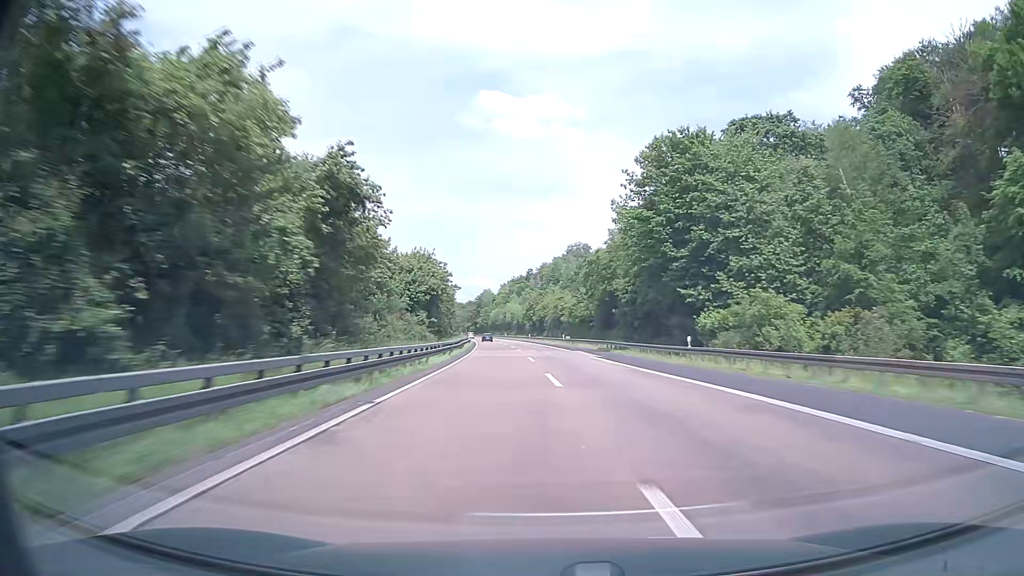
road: motorway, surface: asphalt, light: Day
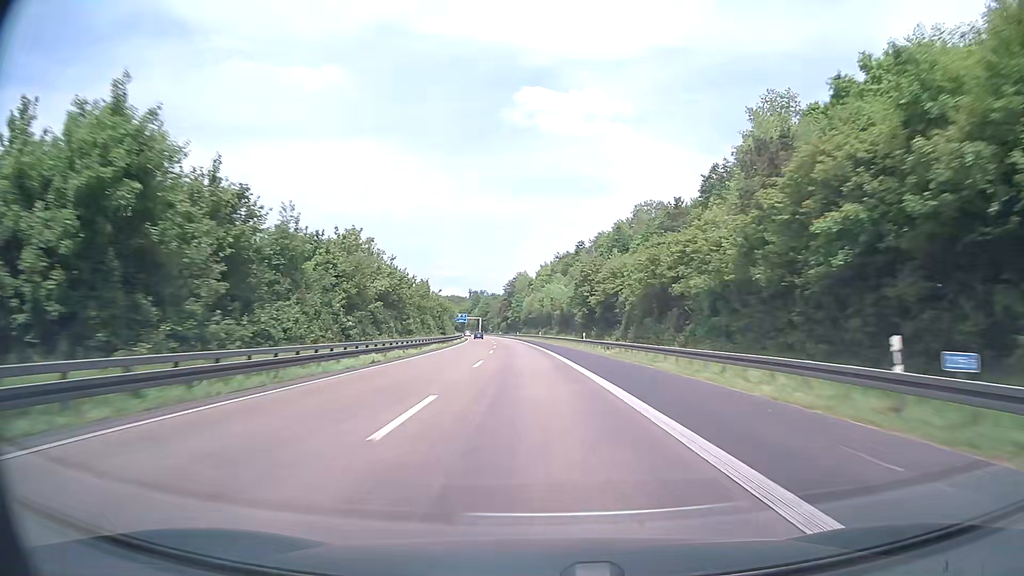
(-1.8, +80.2) m; -4°
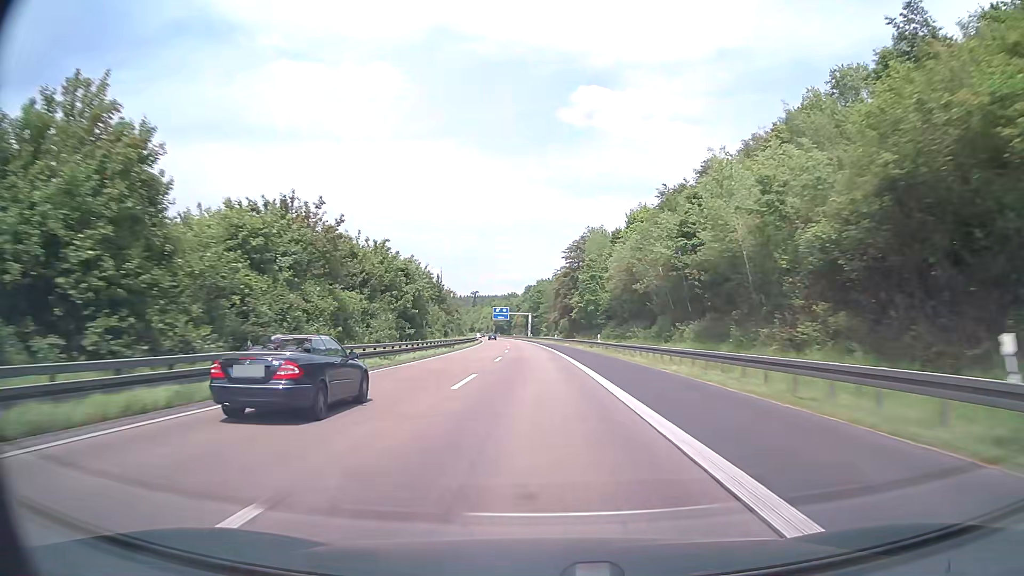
(-5.2, +98.4) m; -6°
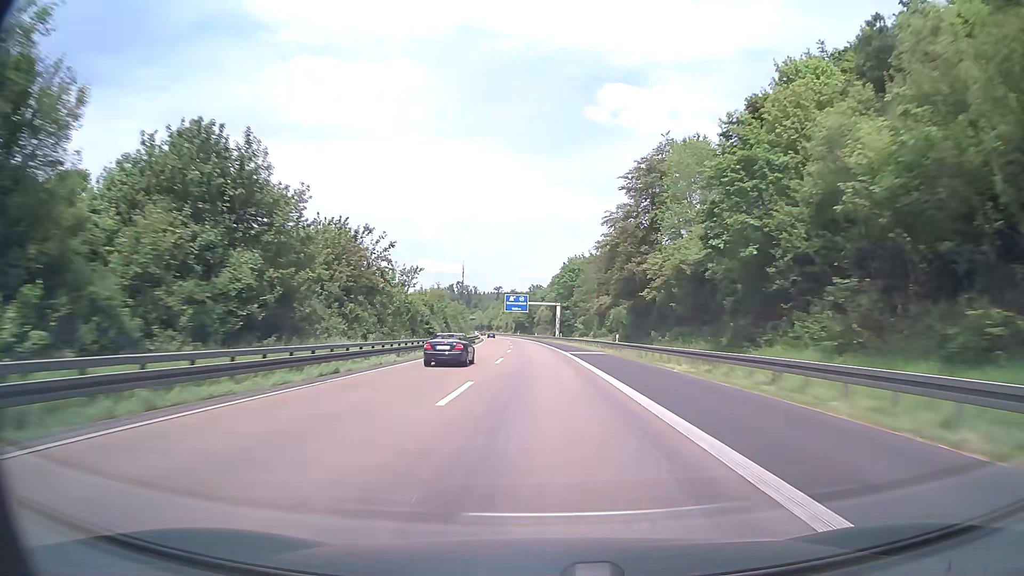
(-1.2, +57.7) m; -2°
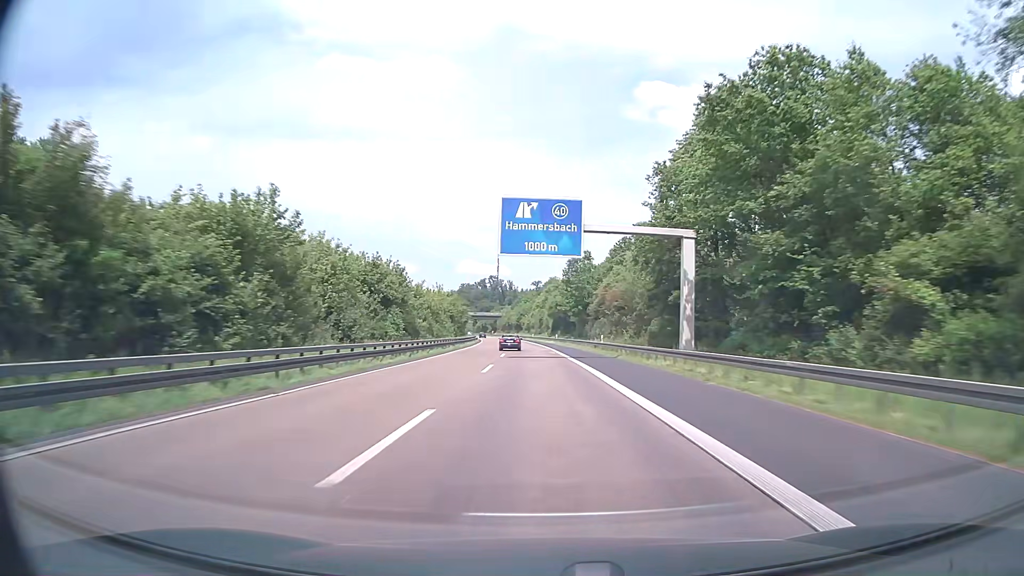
(-2.8, +95.3) m; -4°
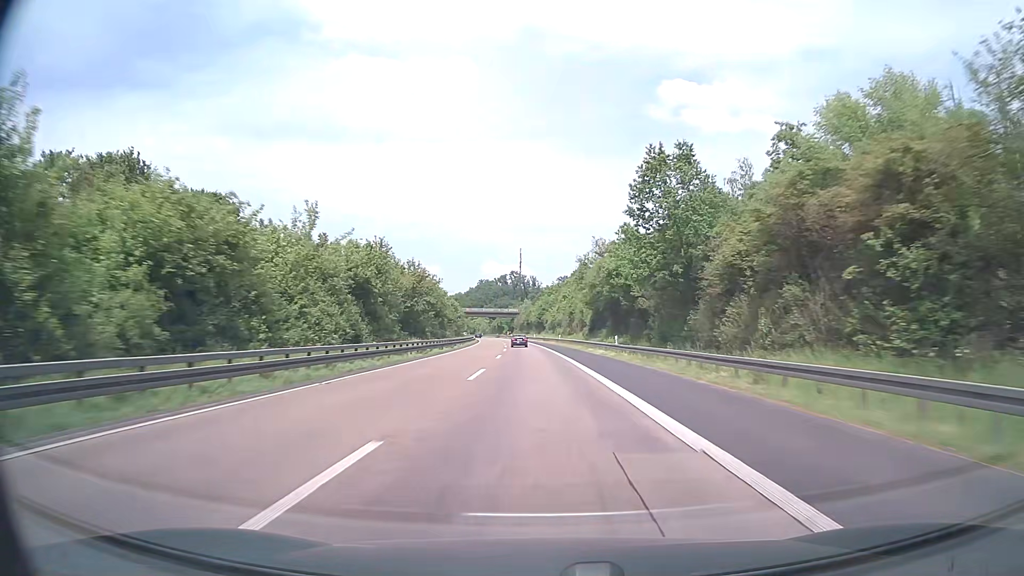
(-1.1, +57.0) m; -2°
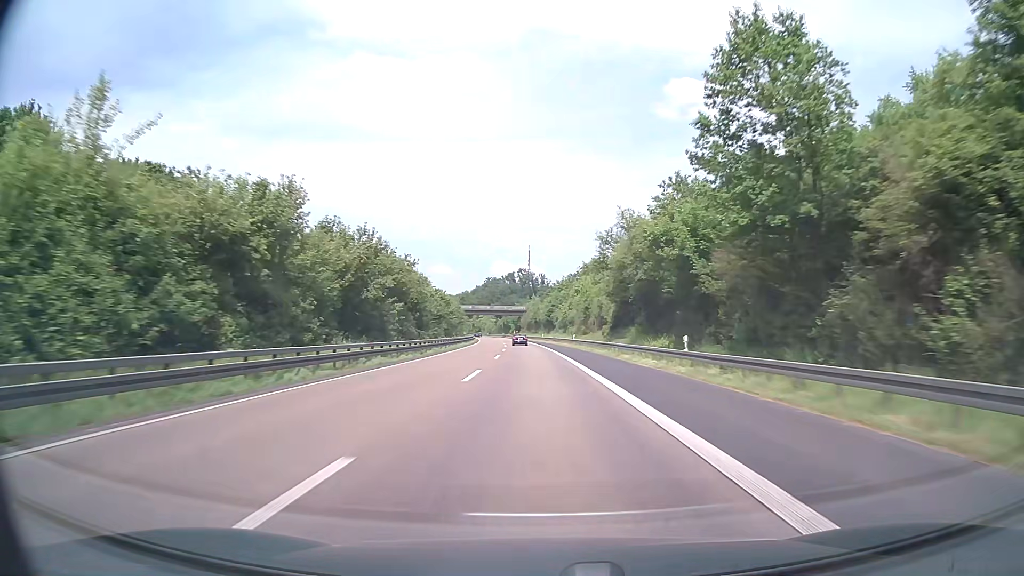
(-0.2, +19.0) m; -1°
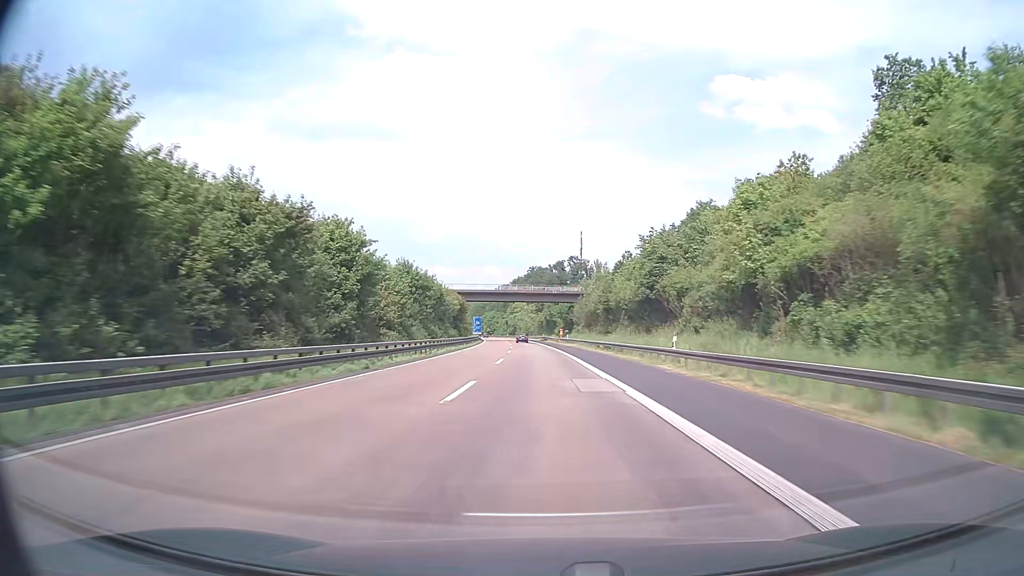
(-3.5, +94.9) m; -4°
(0, +10) (0, +20) (0, +30) (0, +40) (-1, +50) (-1, +60) (-2, +70) (-2, +80) (-3, +90) (-3, +100) m
